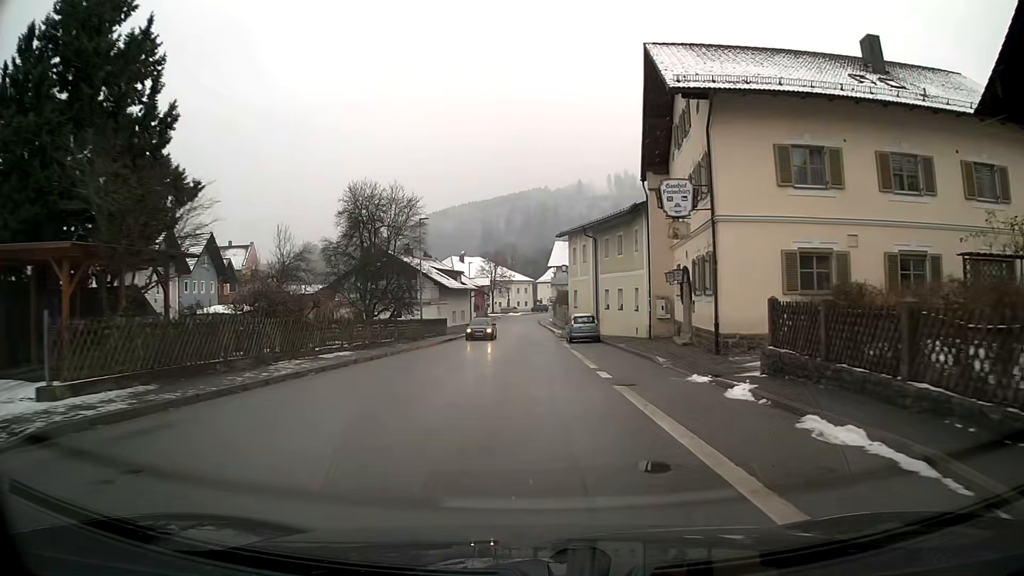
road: primary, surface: asphalt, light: Day
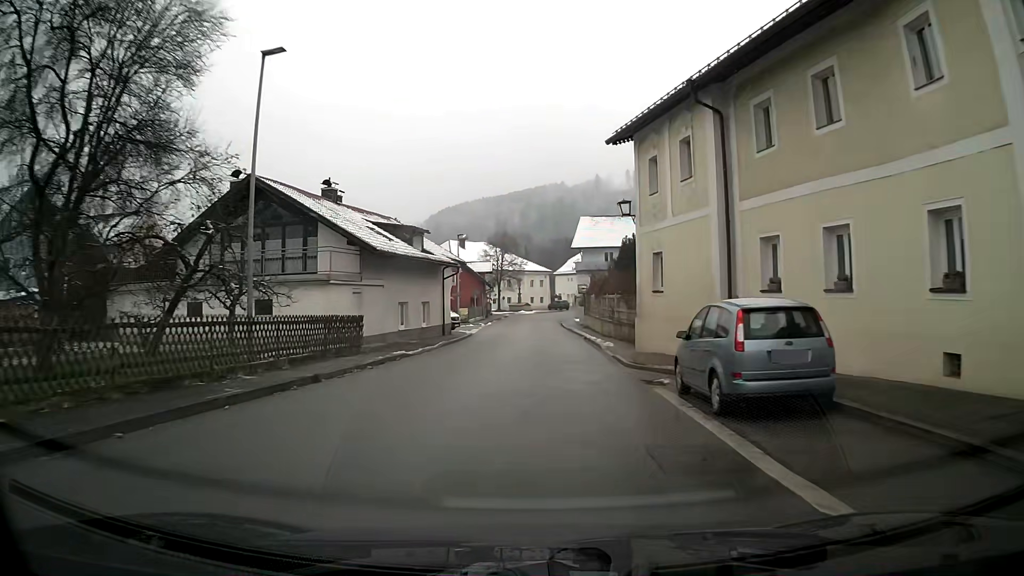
(-0.2, +28.1) m; -1°
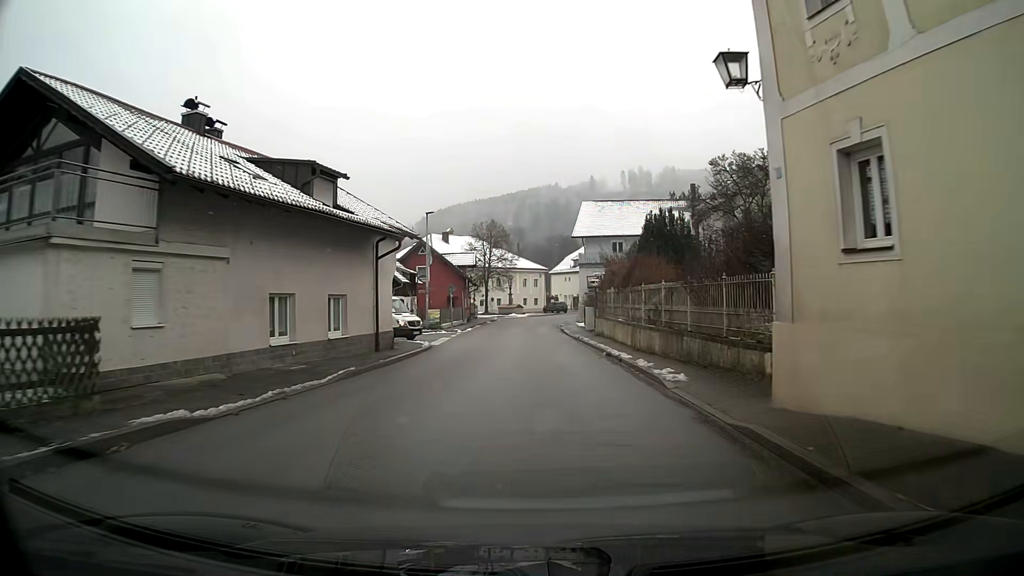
(0.0, +14.2) m; 0°
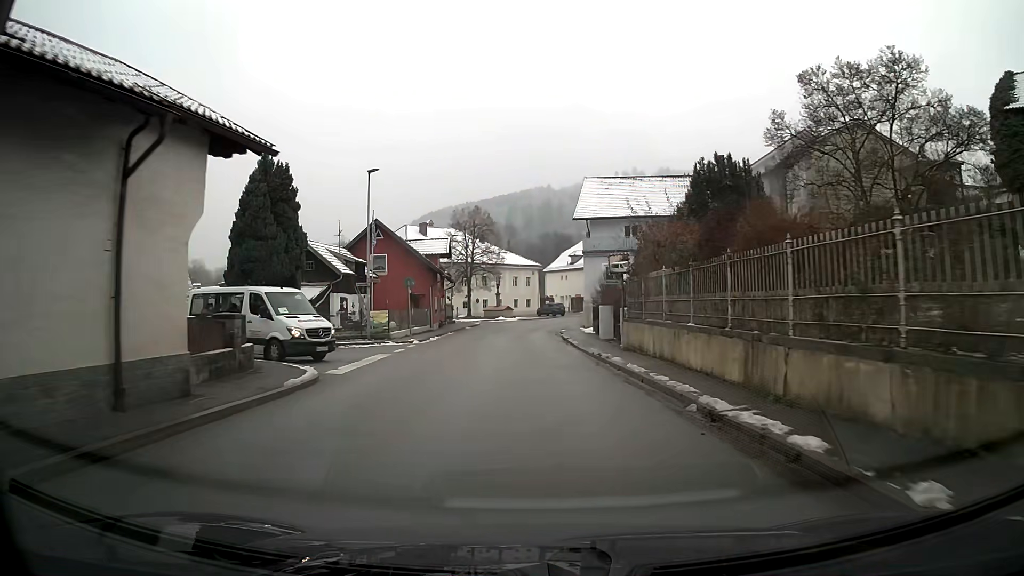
(+0.1, +14.2) m; +1°
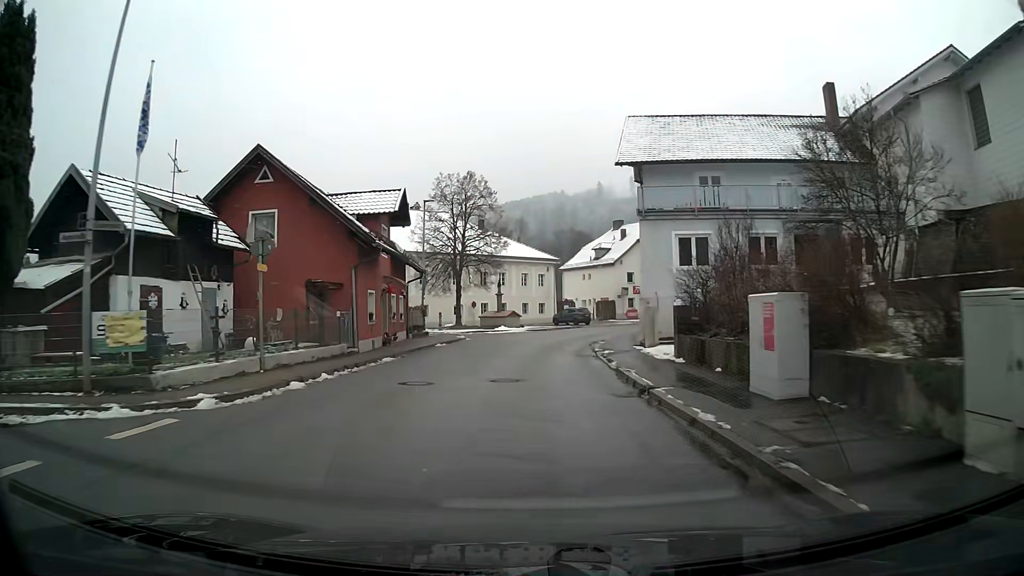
(-0.2, +21.0) m; -1°
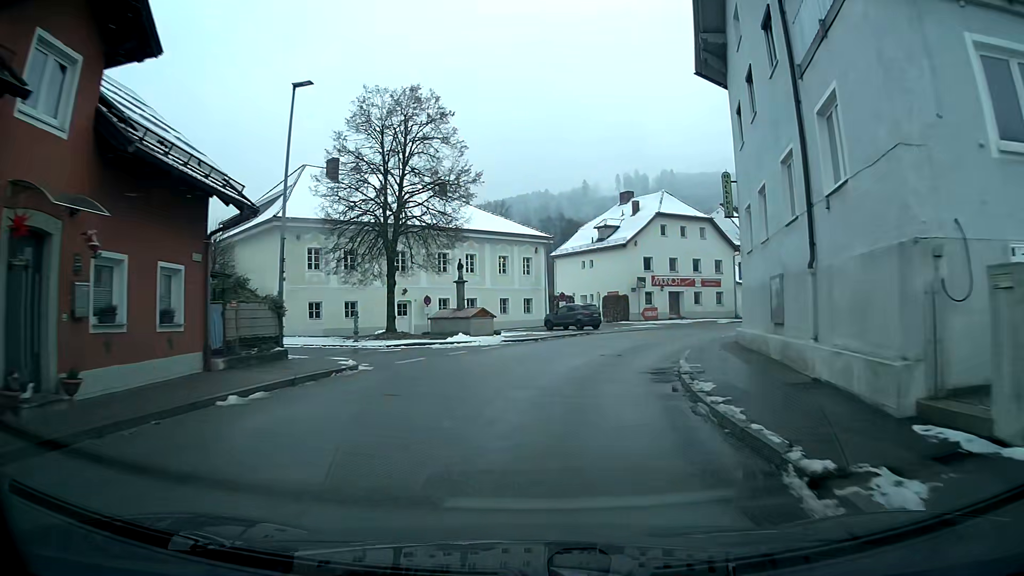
(+0.2, +20.6) m; +3°
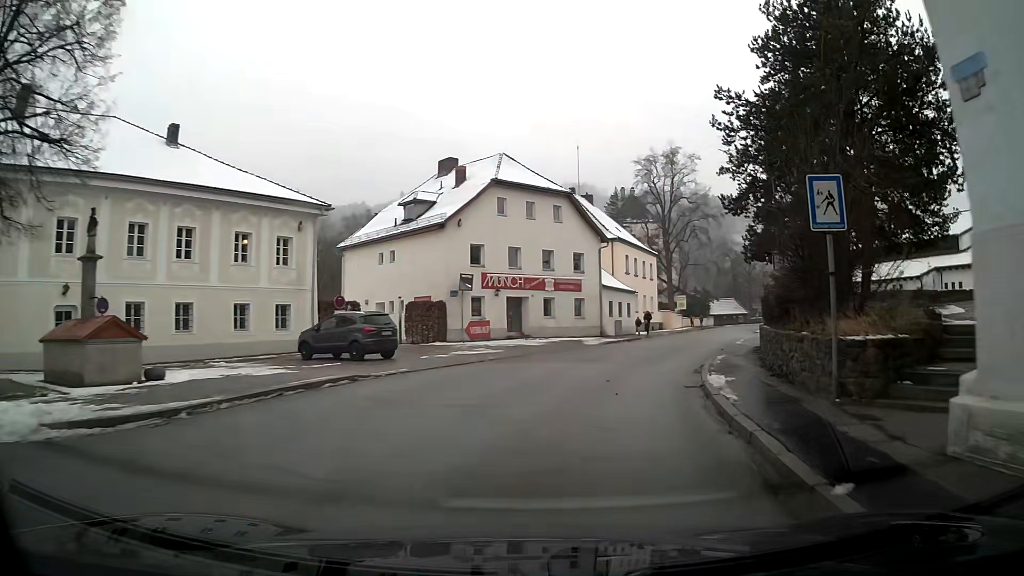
(+2.3, +19.3) m; +16°
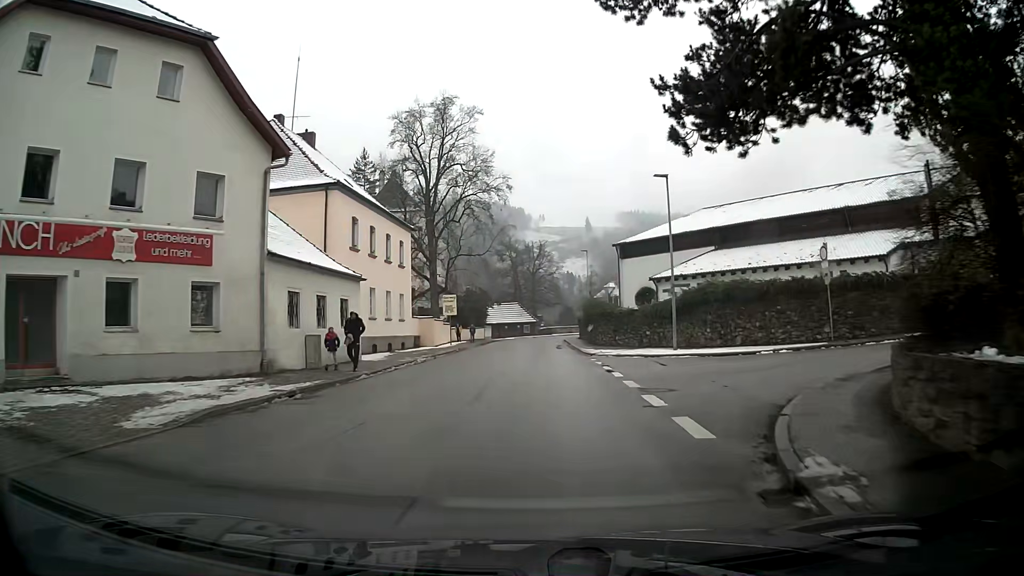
(+4.8, +25.5) m; +18°
(0, +10) (0, +20) (0, +30) (+1, +40) (+1, +50) (+1, +60) (+2, +70) (+5, +80) (+9, +89) (+14, +97) m
